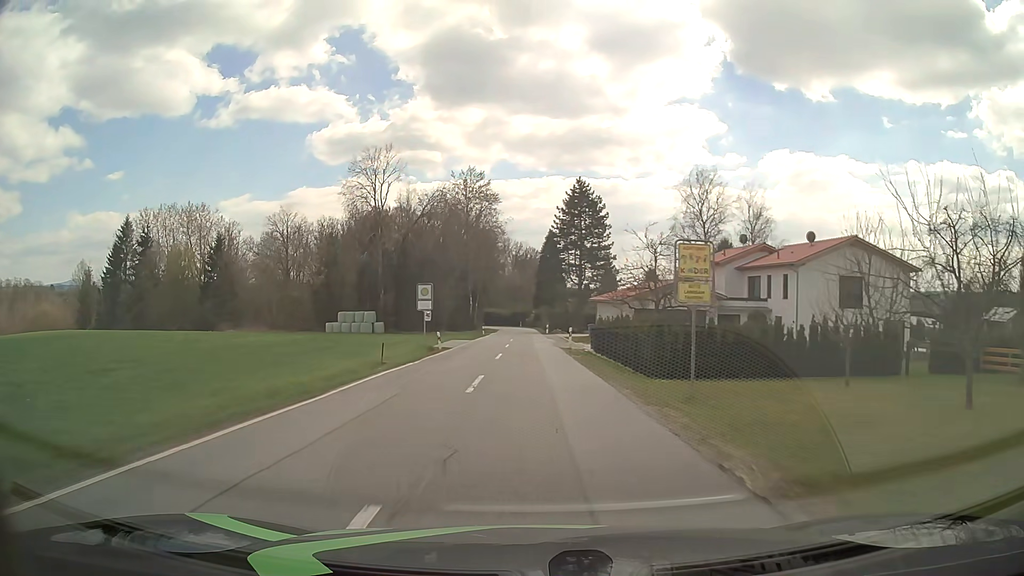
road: tertiary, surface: asphalt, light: Day
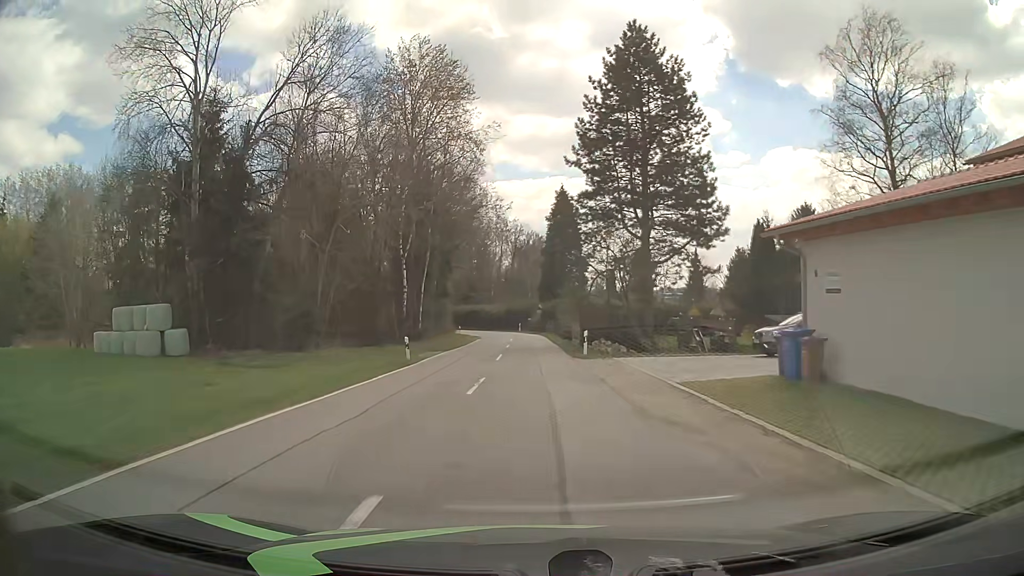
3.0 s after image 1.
(-0.2, +46.6) m; 0°
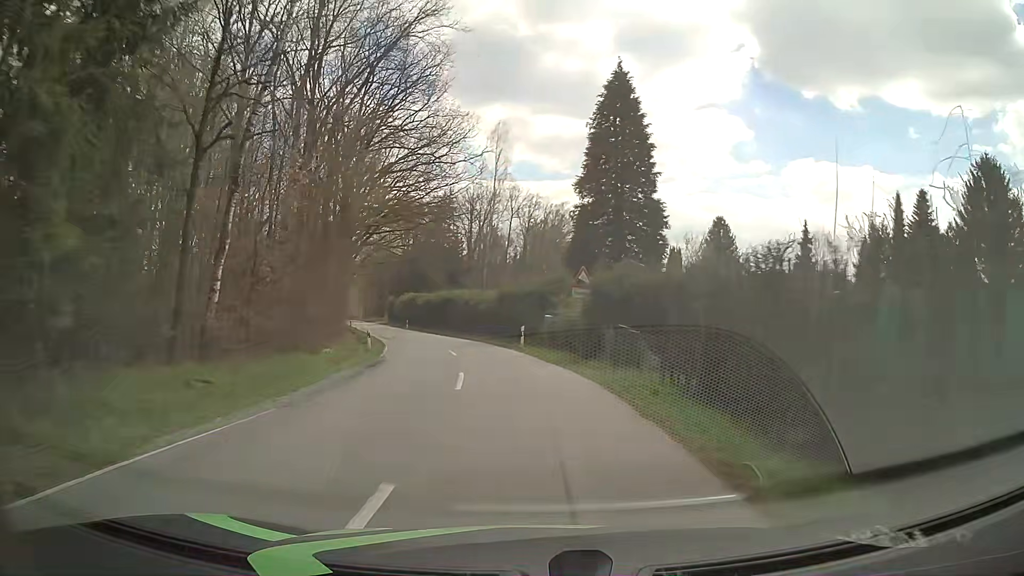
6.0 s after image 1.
(-0.4, +46.6) m; -1°
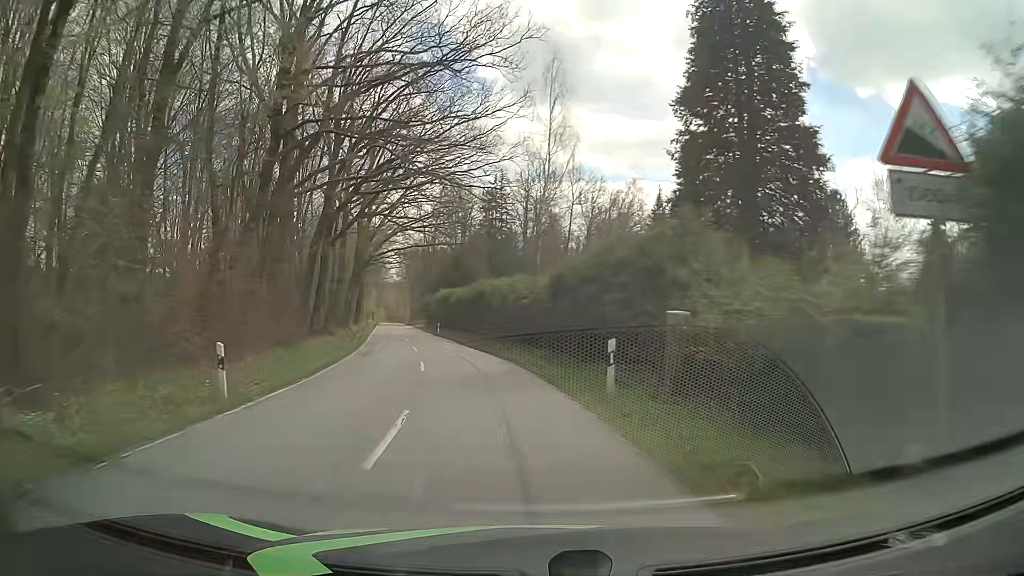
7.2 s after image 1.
(-0.4, +18.6) m; -4°
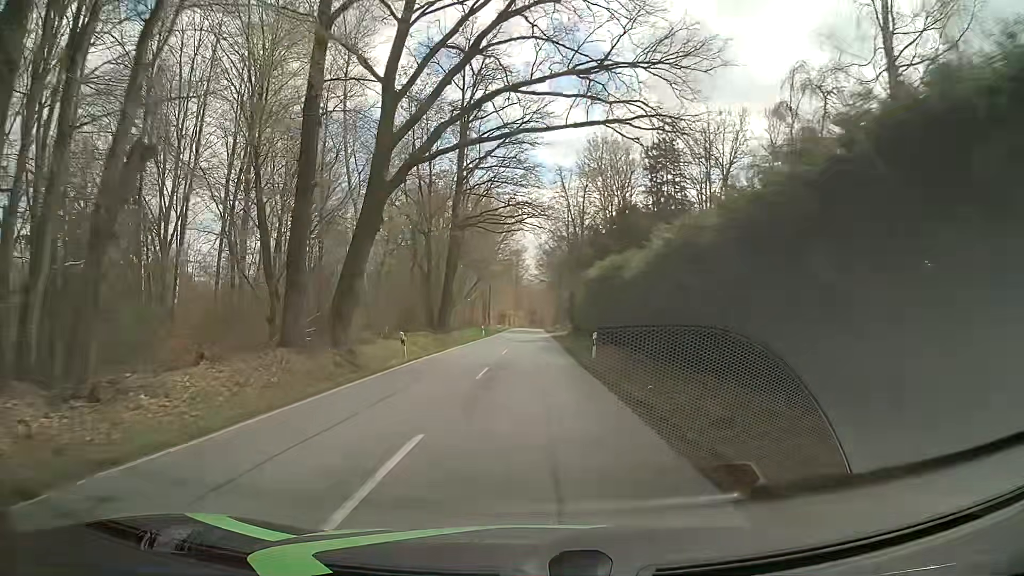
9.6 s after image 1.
(-5.2, +36.7) m; -13°
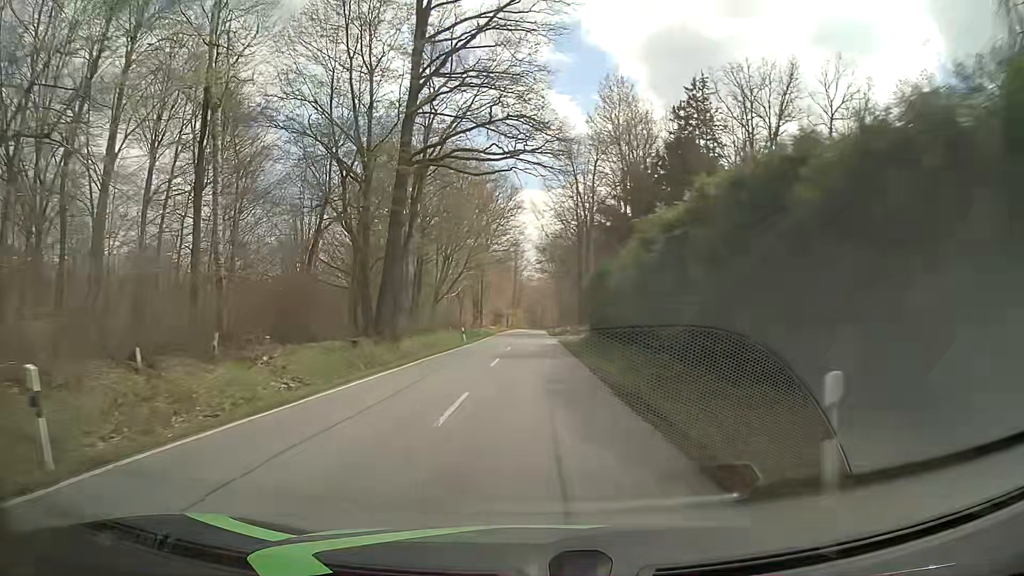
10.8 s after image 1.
(+0.1, +18.6) m; 0°
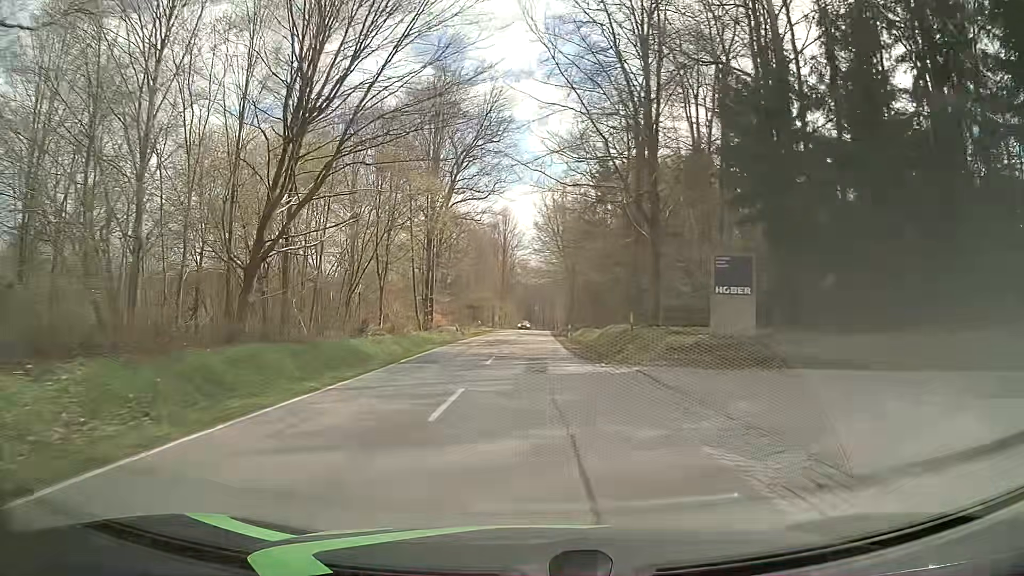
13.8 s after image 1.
(+0.4, +46.6) m; +1°
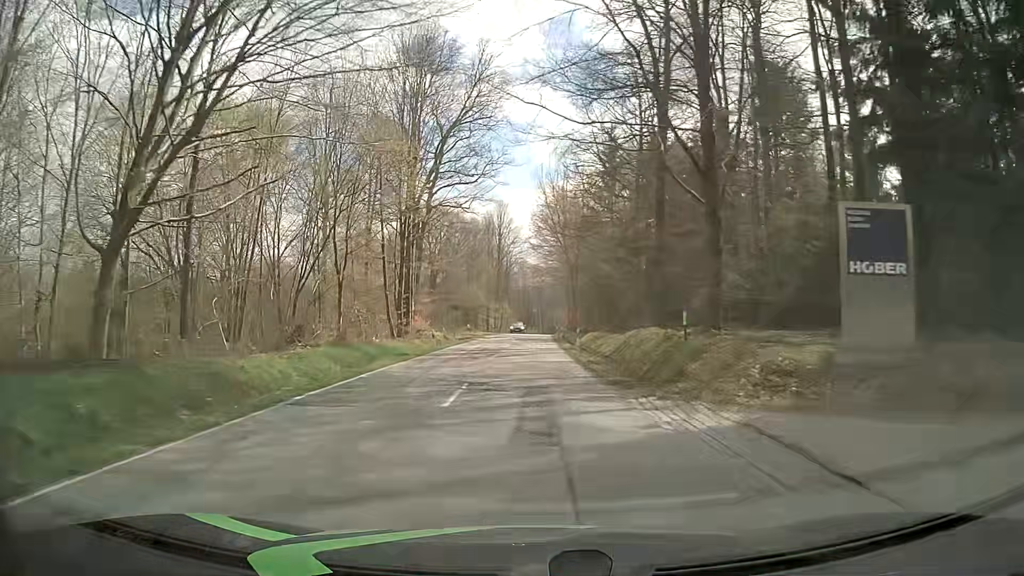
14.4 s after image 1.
(0.0, +9.3) m; 0°
